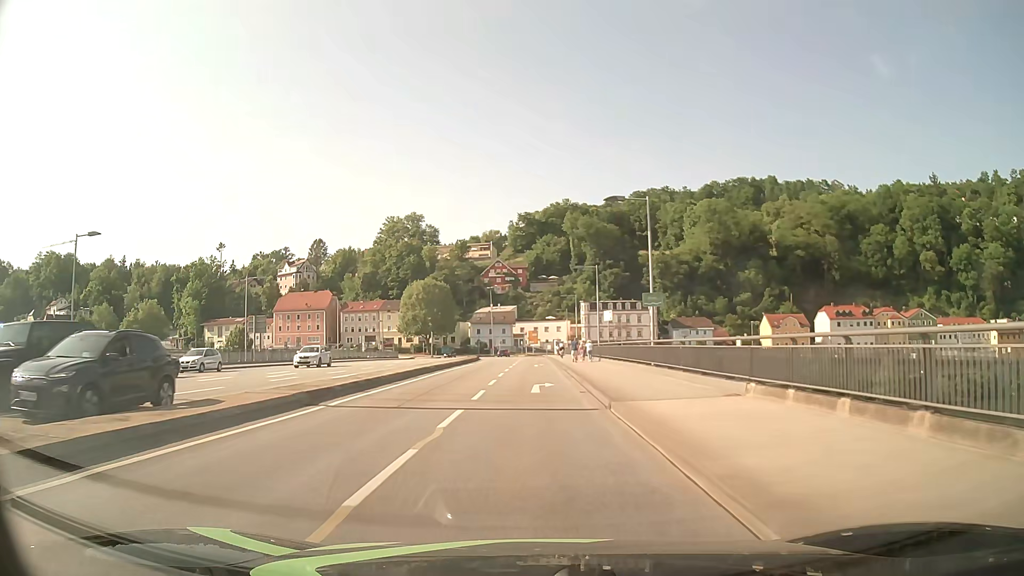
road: primary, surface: asphalt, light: Day
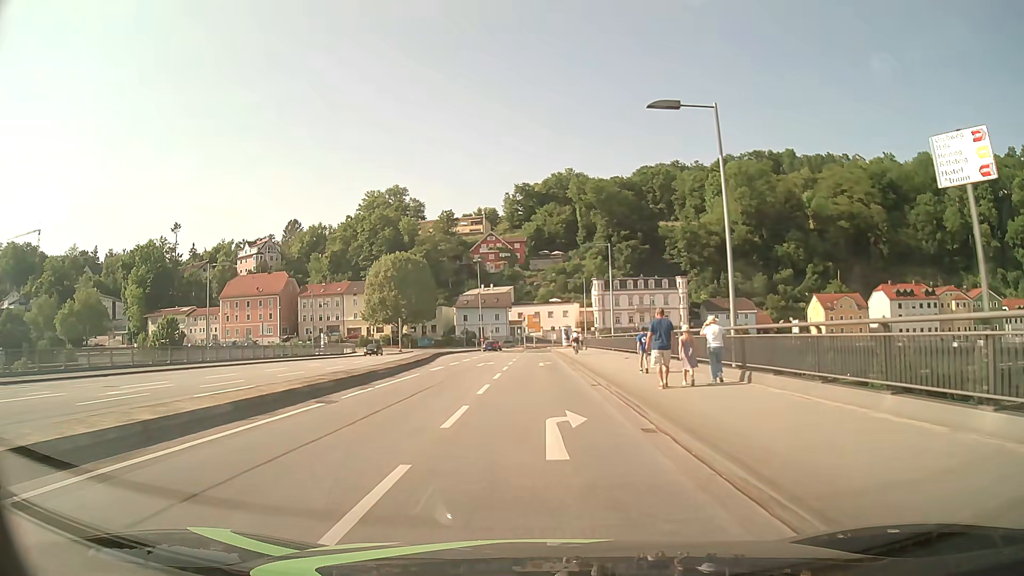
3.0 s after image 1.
(-0.4, +37.0) m; 0°
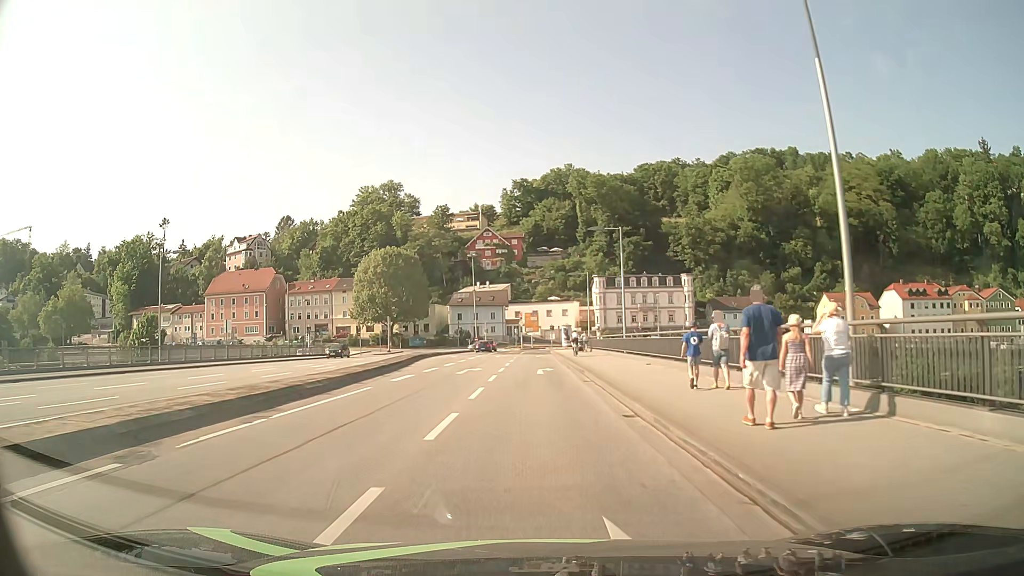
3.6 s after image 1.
(0.0, +7.2) m; 0°
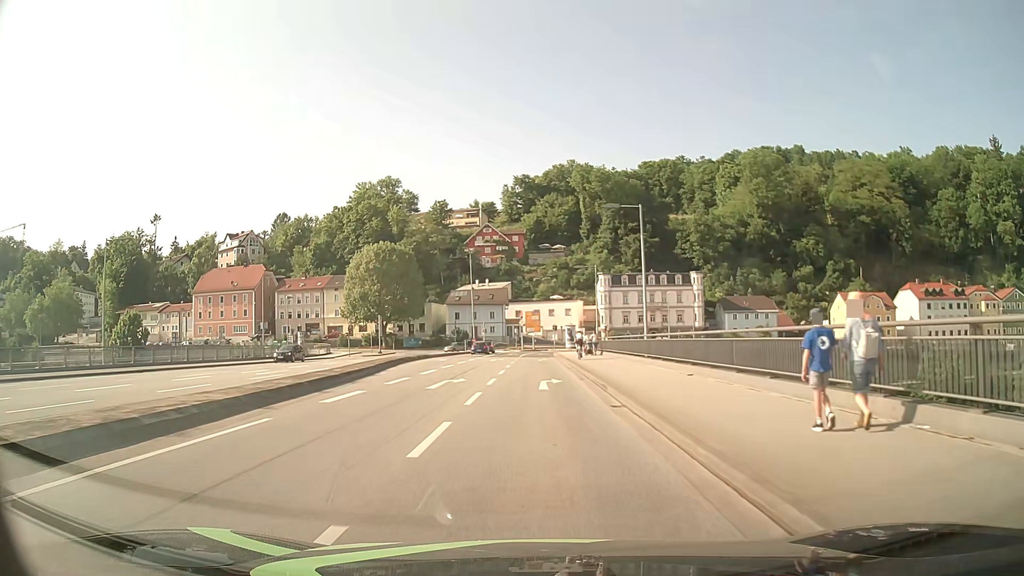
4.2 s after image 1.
(0.0, +7.1) m; 0°
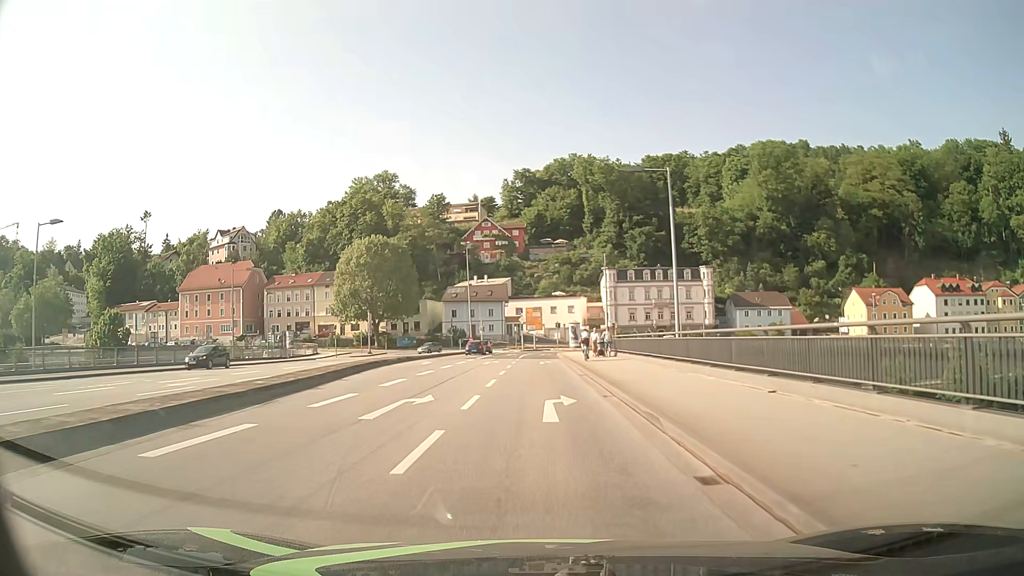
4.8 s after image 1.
(0.0, +7.0) m; 0°
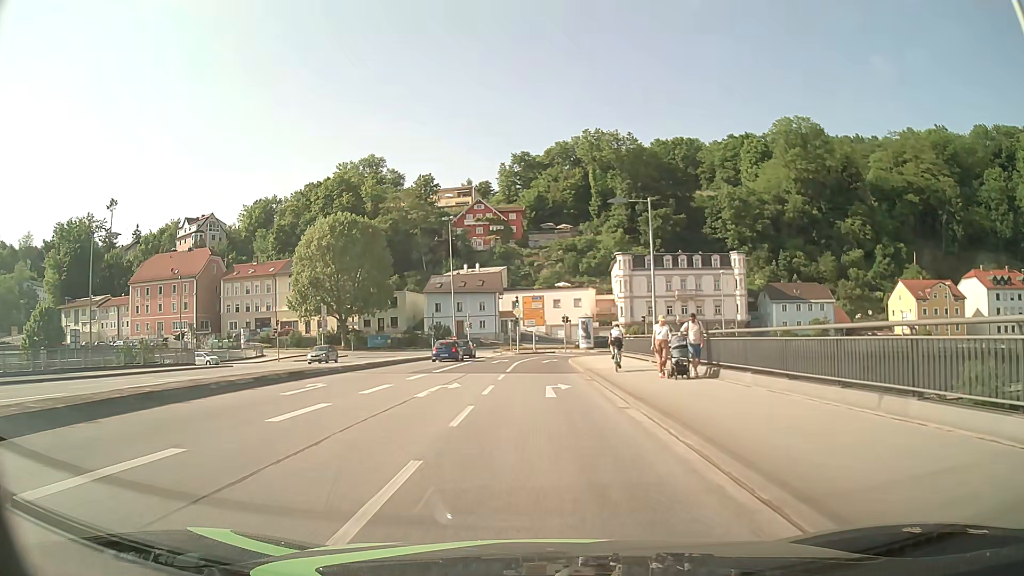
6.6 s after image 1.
(-0.1, +20.4) m; 0°
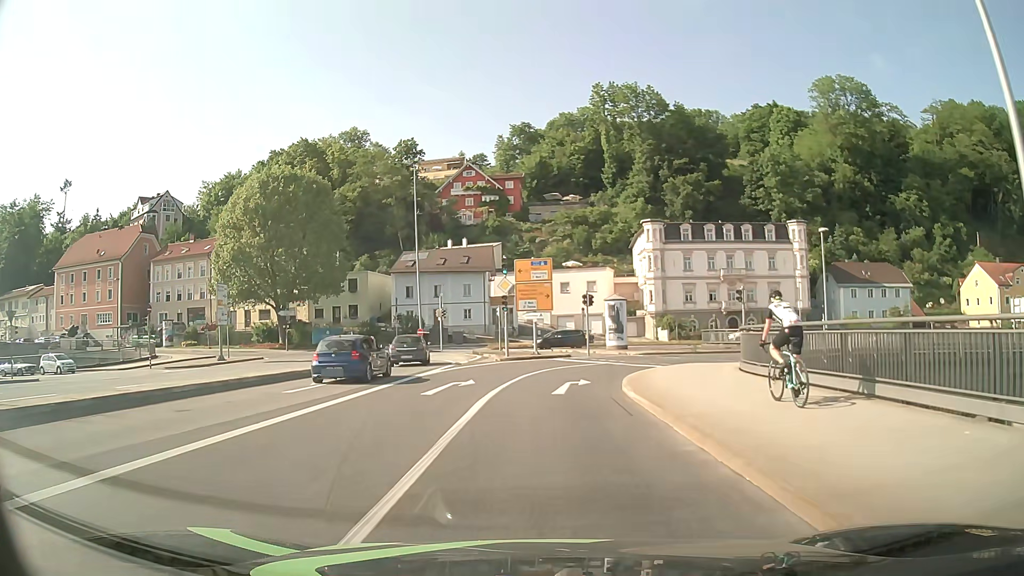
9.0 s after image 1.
(+0.1, +24.9) m; 0°
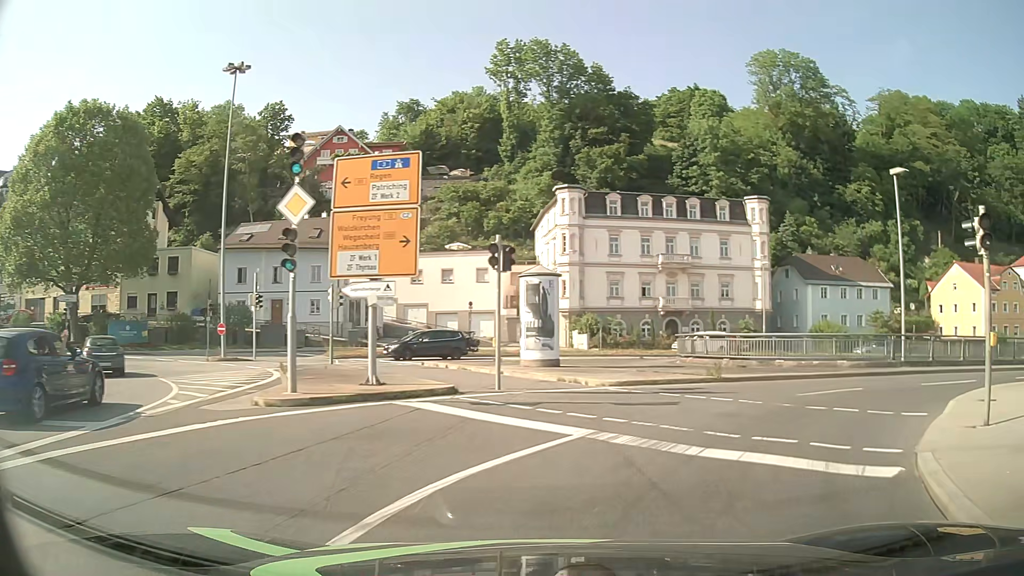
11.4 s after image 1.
(+0.6, +20.5) m; +10°
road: primary_link
(+2, +10) (+10, +16) (+19, +19) (+29, +21) (+39, +23) (+49, +25) (+58, +27) (+68, +29) (+78, +31) (+88, +33) m
